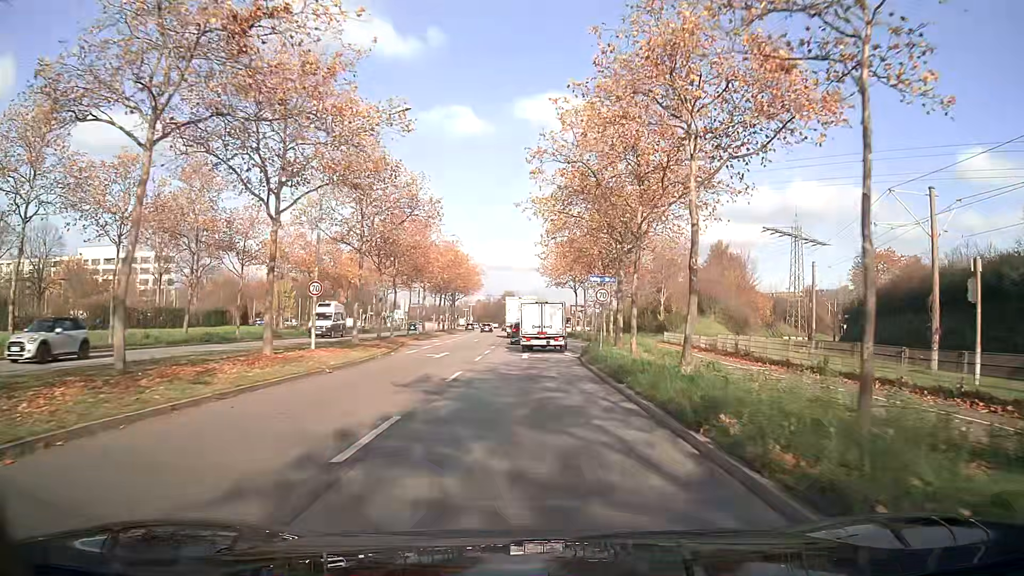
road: primary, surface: asphalt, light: Day
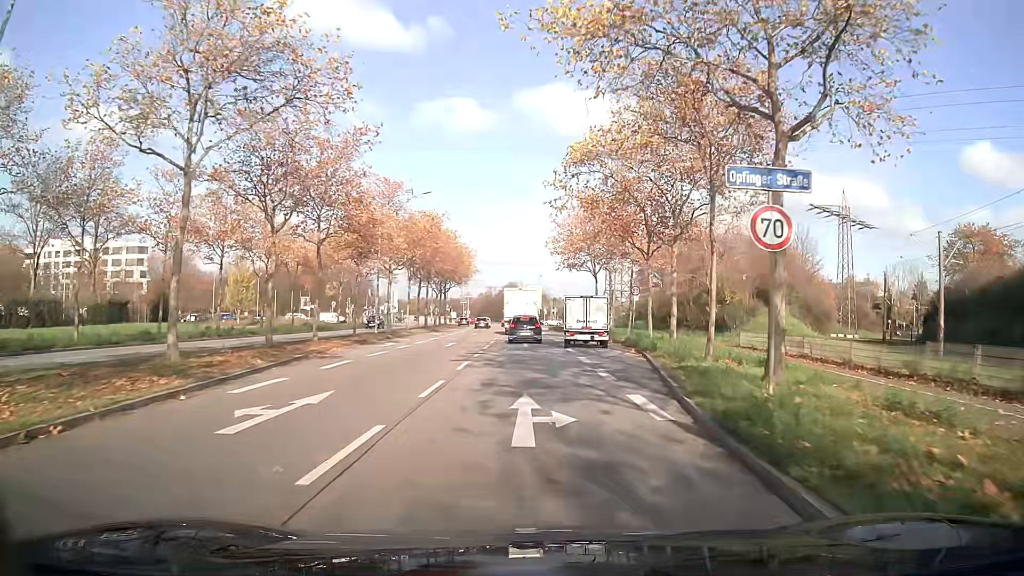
(0.0, +19.2) m; 0°
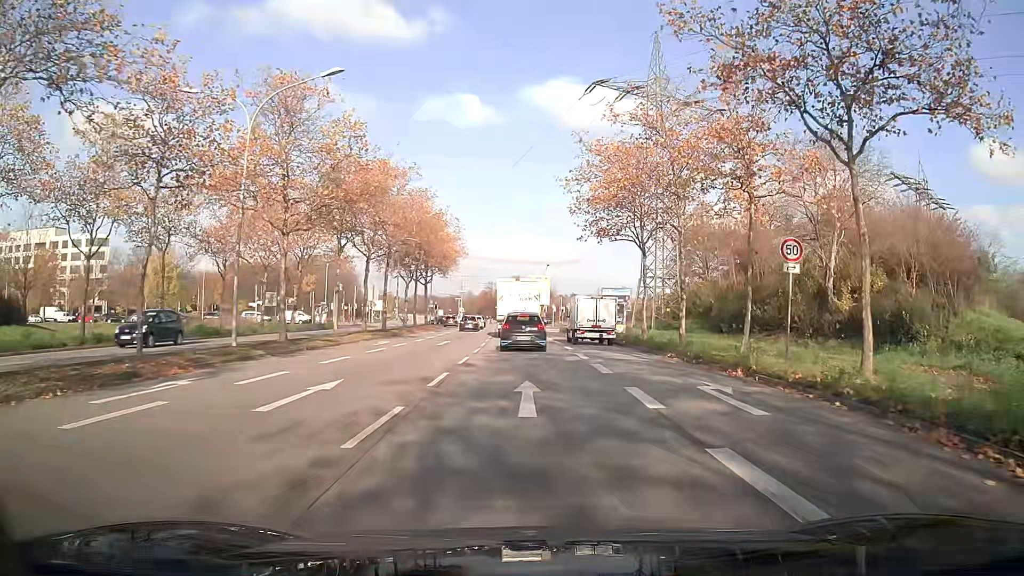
(0.0, +23.0) m; 0°
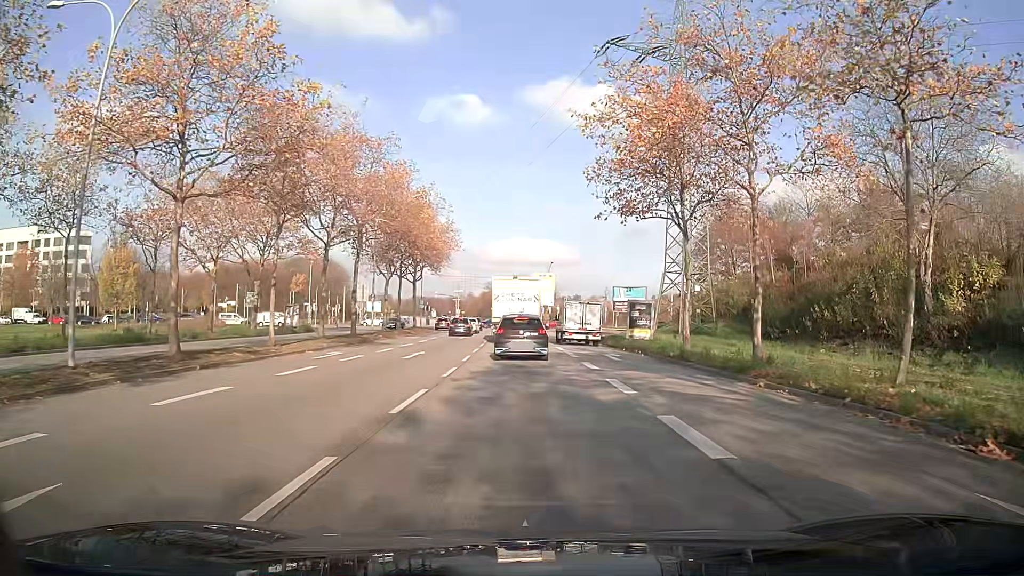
(0.0, +9.3) m; -1°
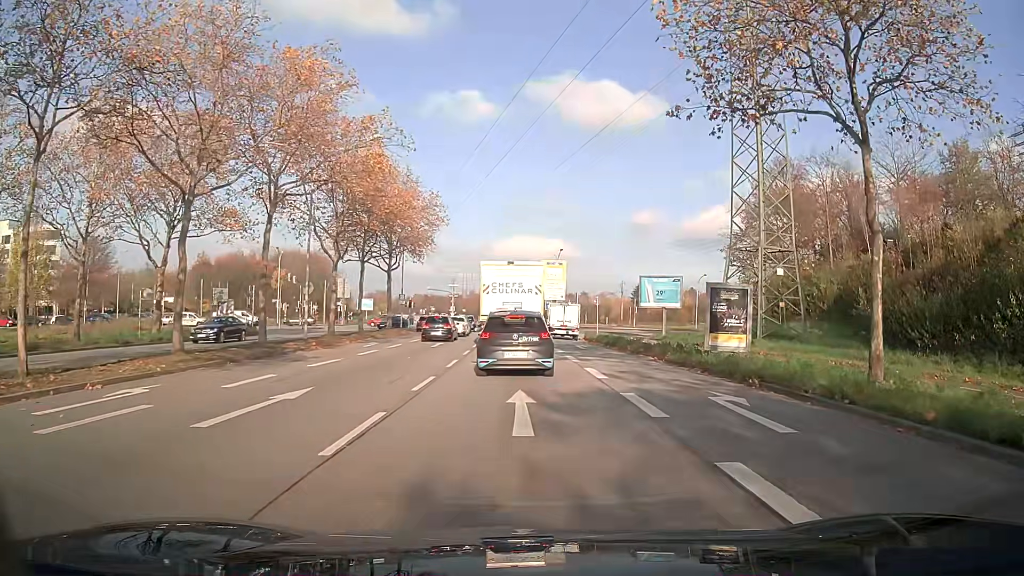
(0.0, +15.0) m; 0°
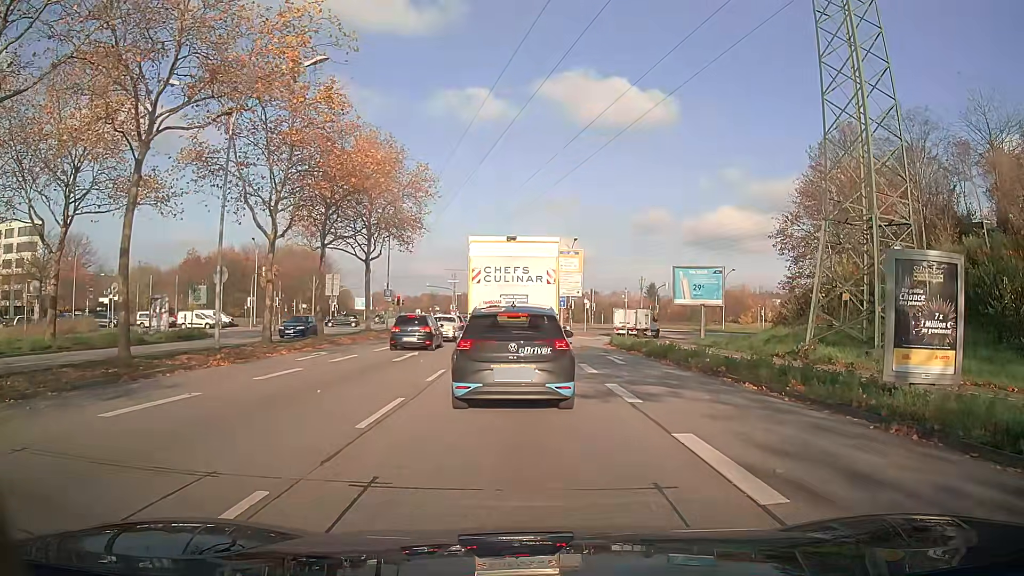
(0.0, +10.2) m; 0°
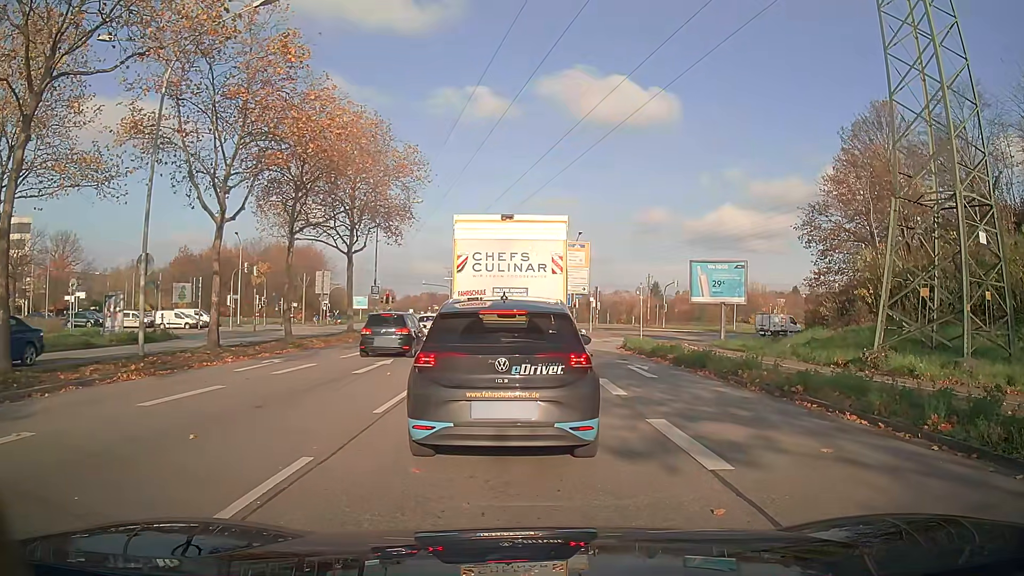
(0.0, +4.6) m; 0°
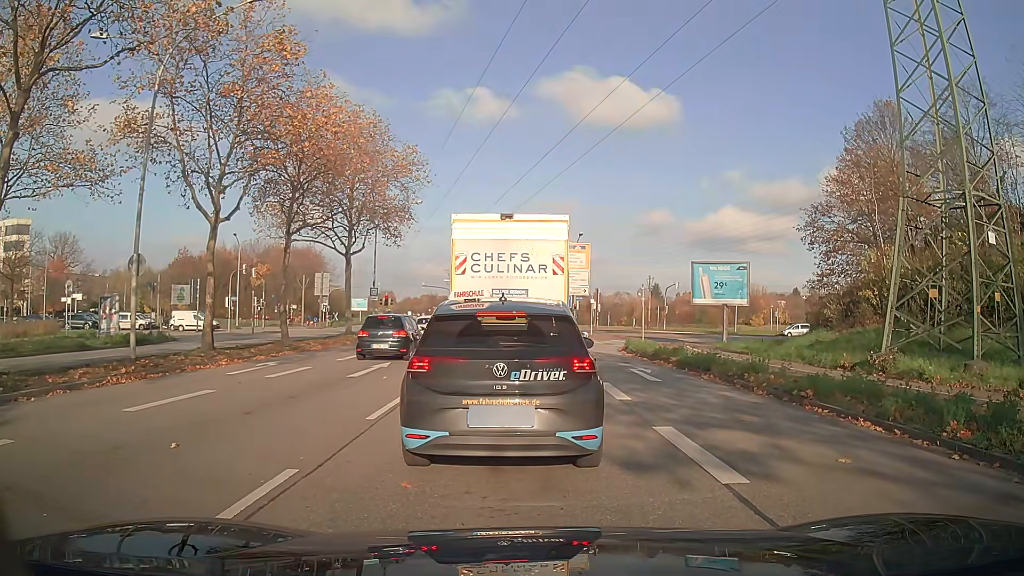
(0.0, +0.4) m; 0°
(0, +10) (-1, +20) (-1, +30) (-1, +40) (-2, +50) (-3, +60) (-3, +70) (-4, +80) (-5, +90) (-6, +100) m
